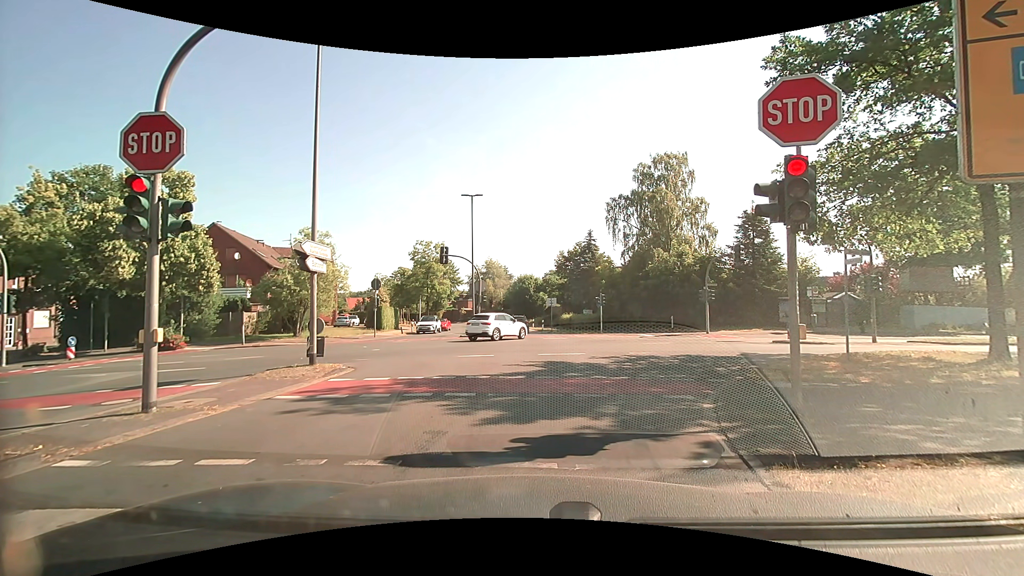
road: tertiary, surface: asphalt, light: Day
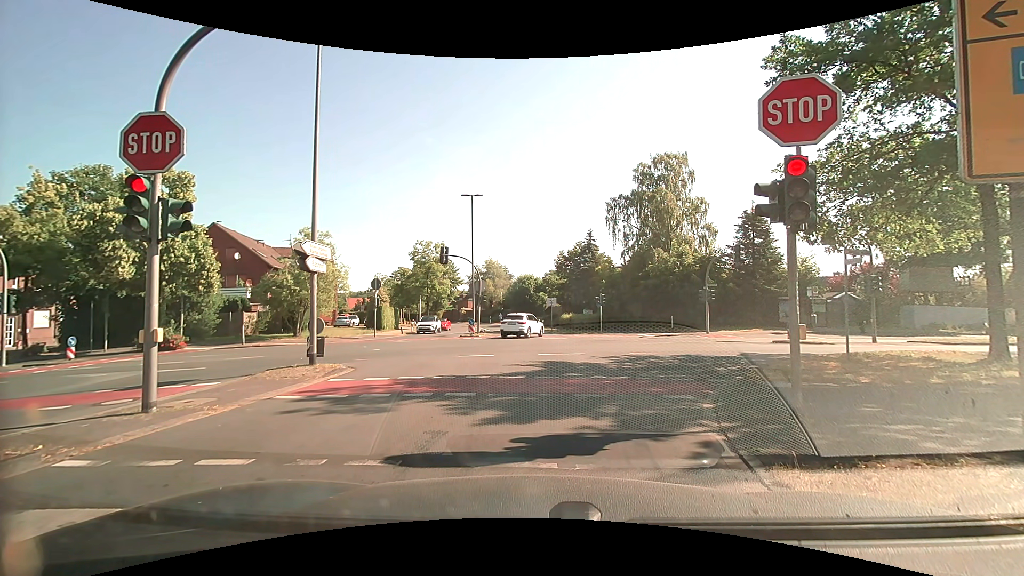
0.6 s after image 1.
(0.0, 0.0) m; 0°
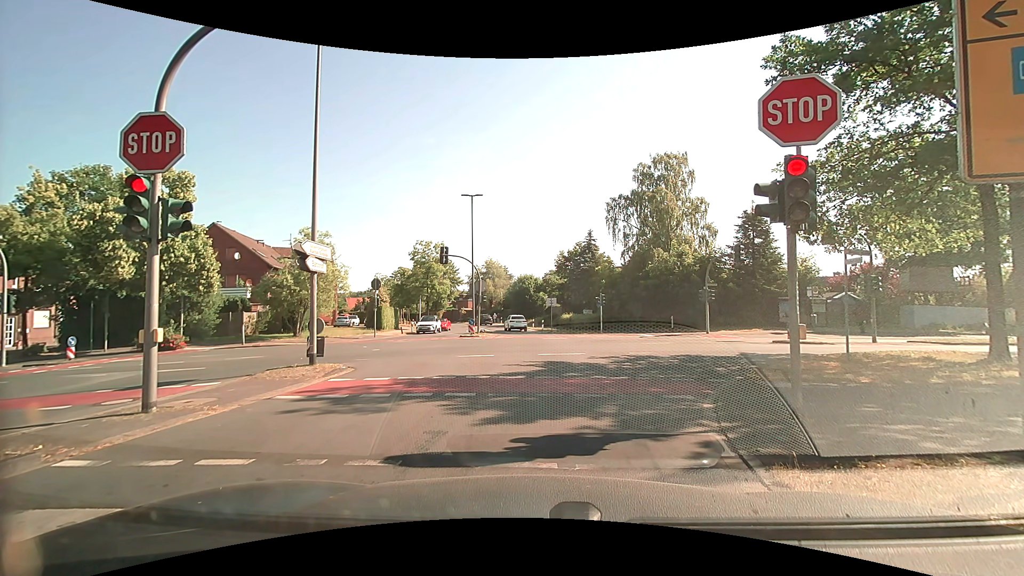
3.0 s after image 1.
(0.0, 0.0) m; 0°
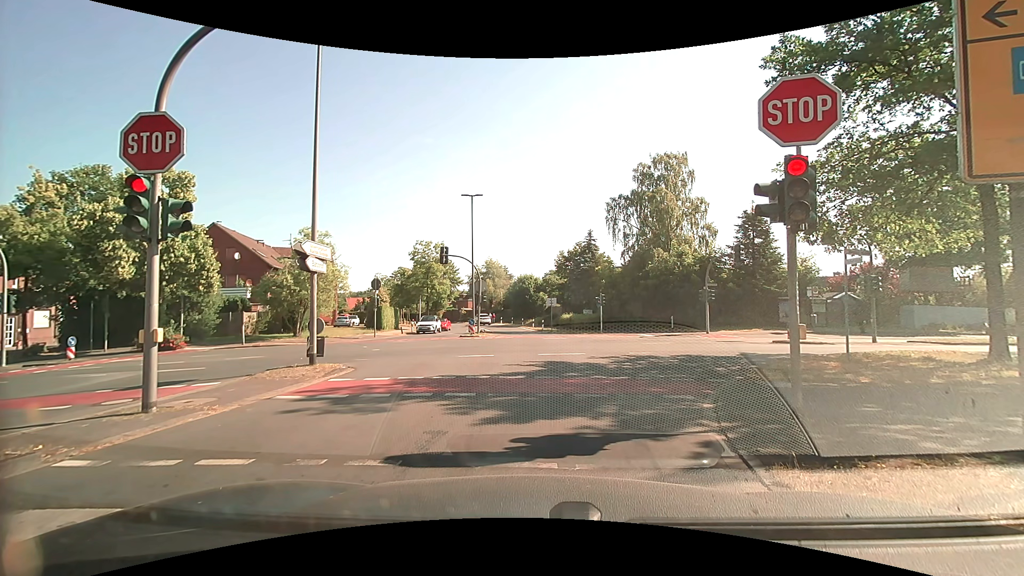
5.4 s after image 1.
(0.0, 0.0) m; 0°
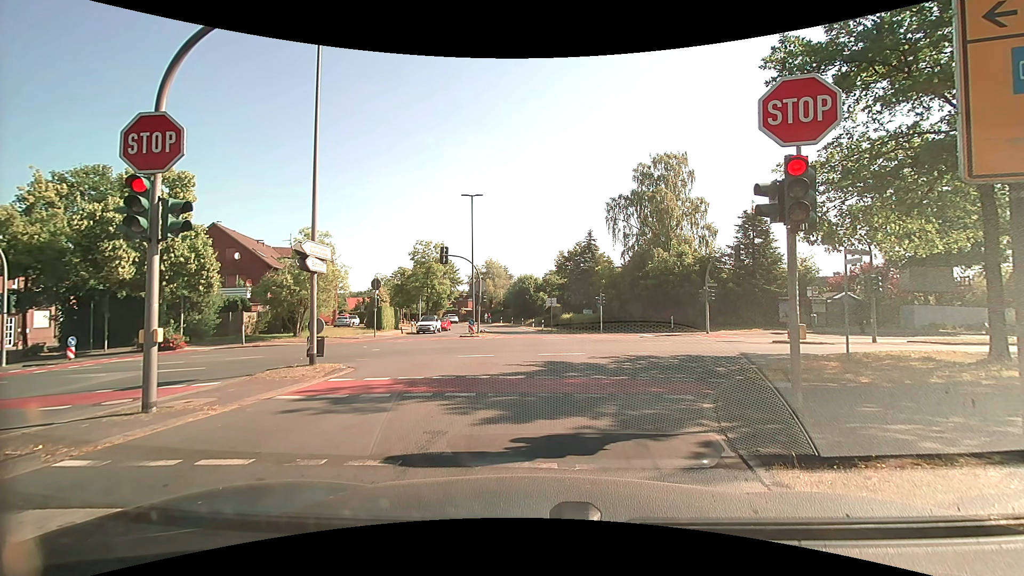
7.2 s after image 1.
(0.0, 0.0) m; 0°
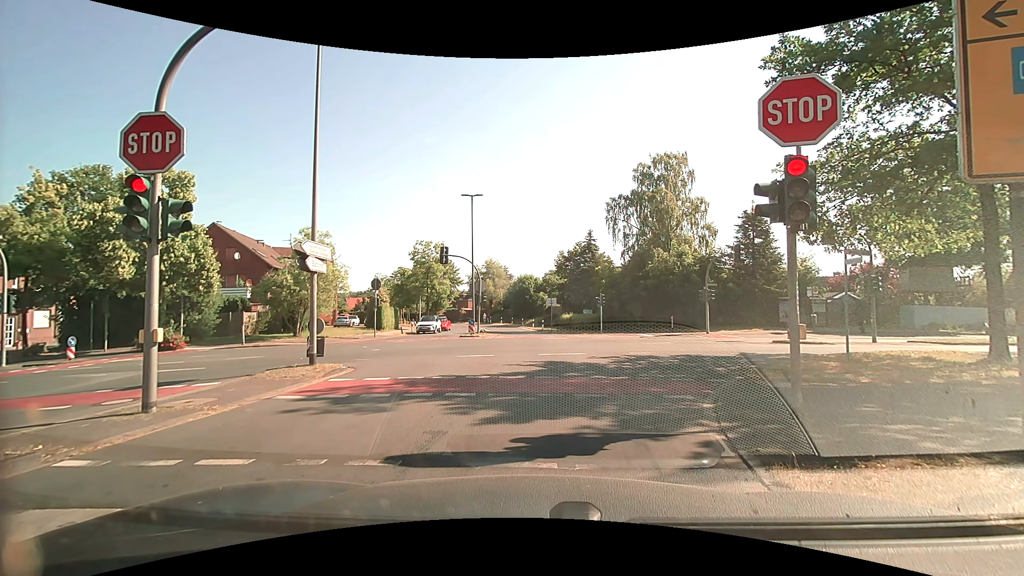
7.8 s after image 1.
(0.0, 0.0) m; 0°
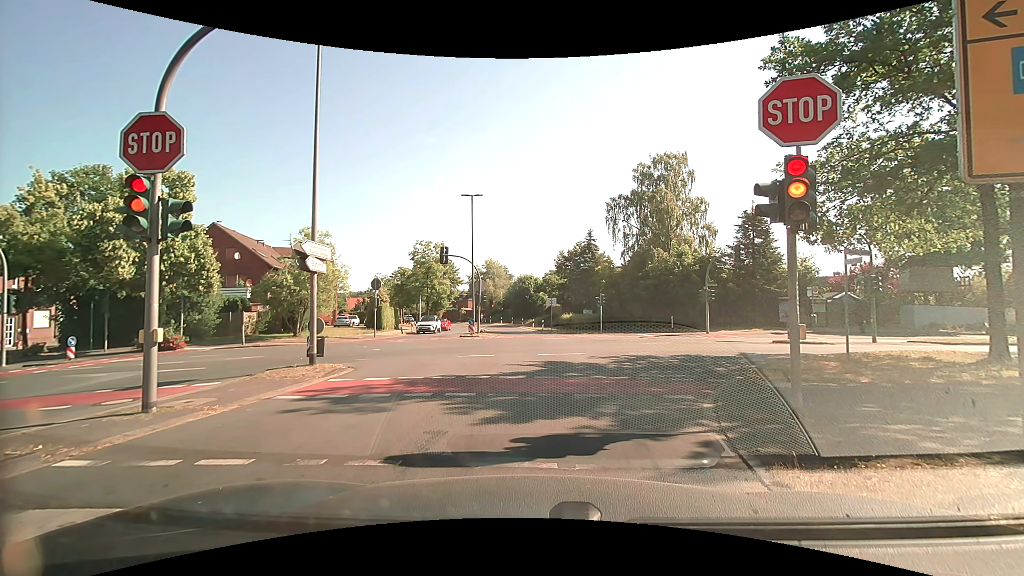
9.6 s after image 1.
(0.0, 0.0) m; 0°
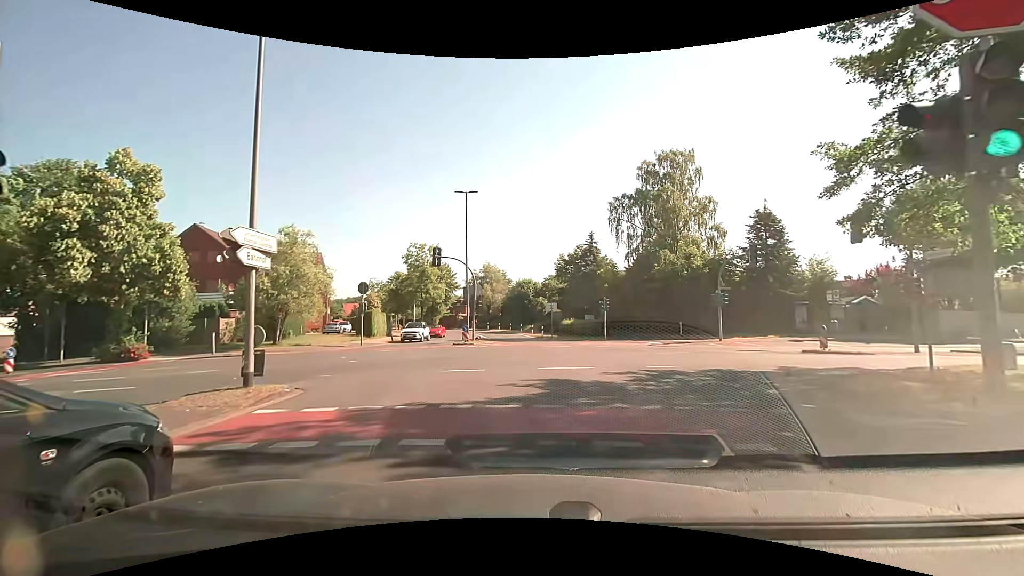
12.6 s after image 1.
(-0.1, +3.0) m; -1°
